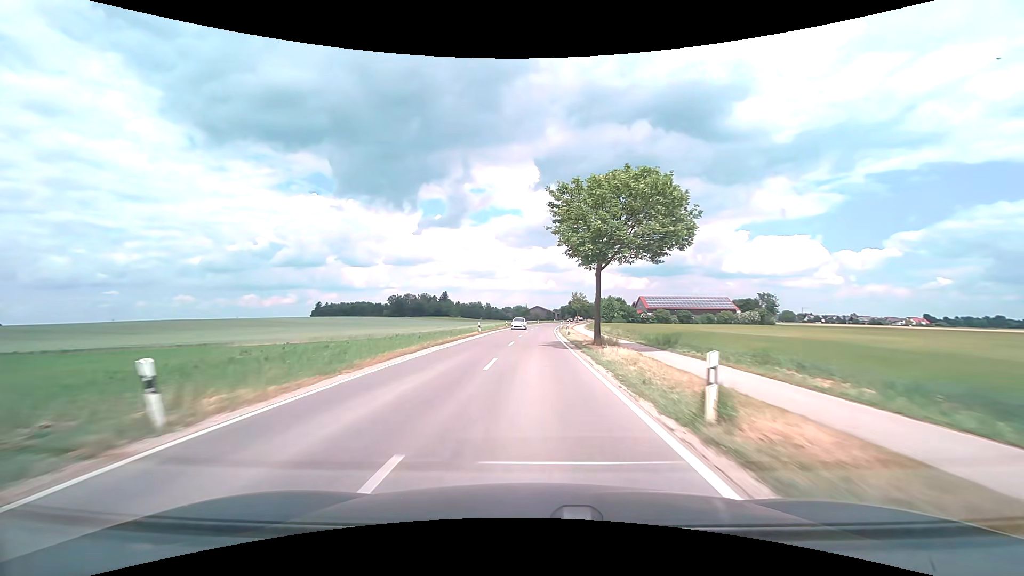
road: tertiary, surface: asphalt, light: Day
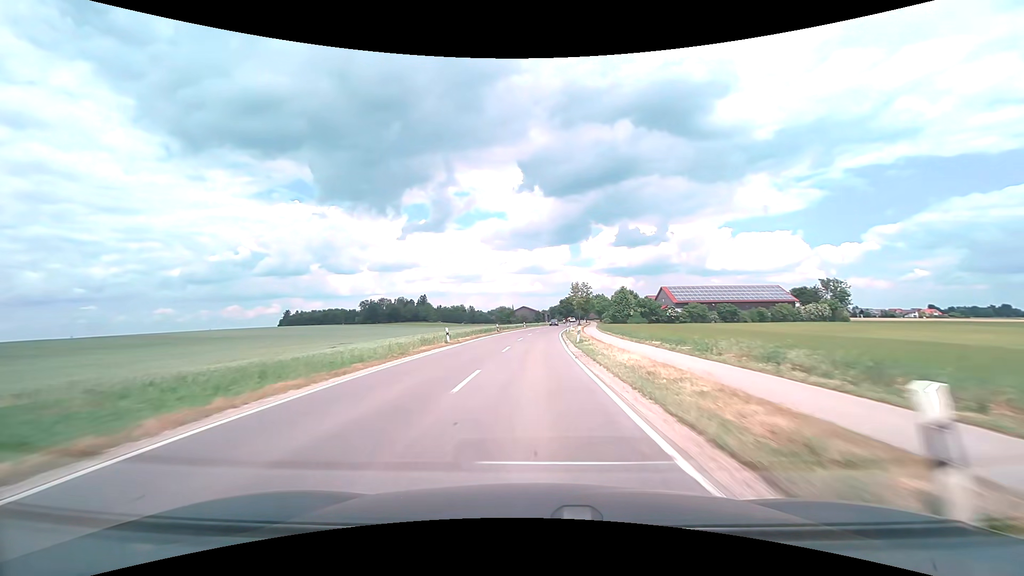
(+0.1, +39.6) m; +1°
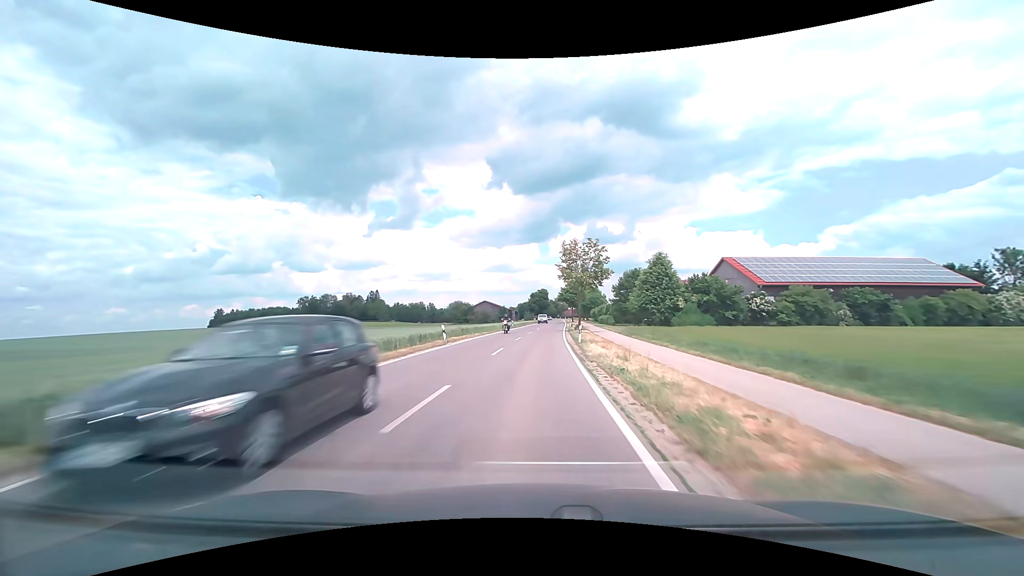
(+1.5, +51.0) m; +4°
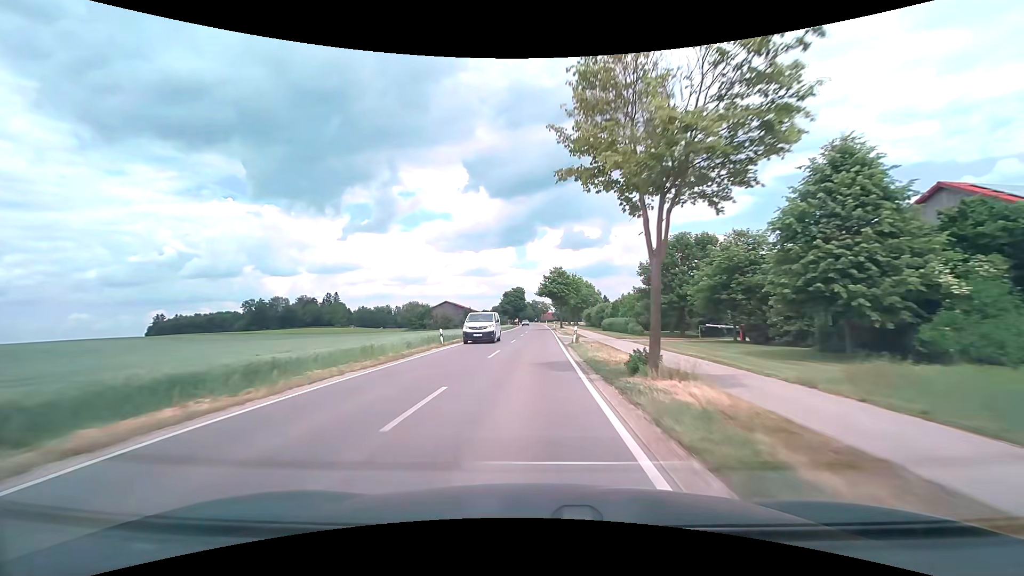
(+1.0, +35.3) m; +3°
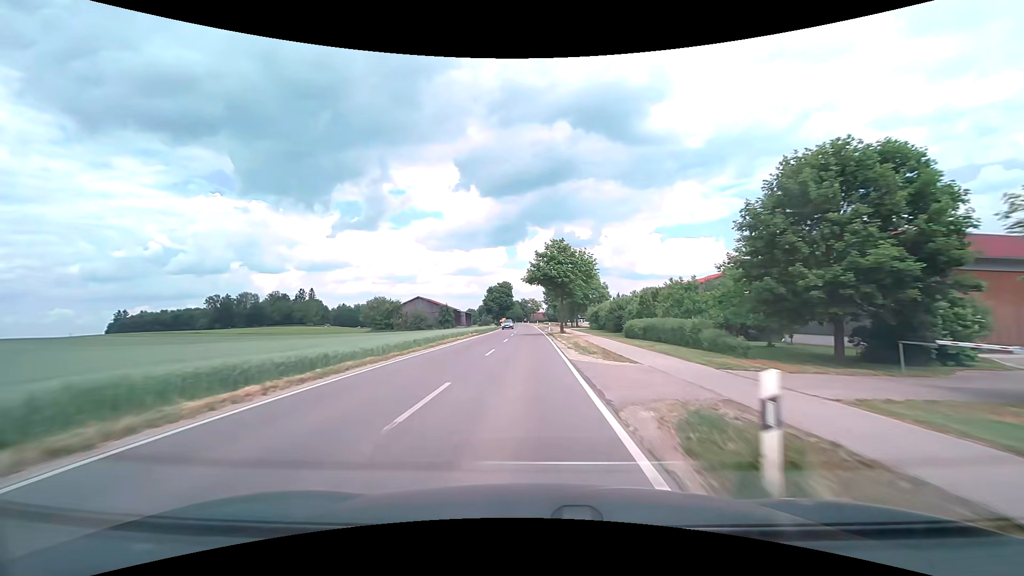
(+0.2, +23.2) m; +1°
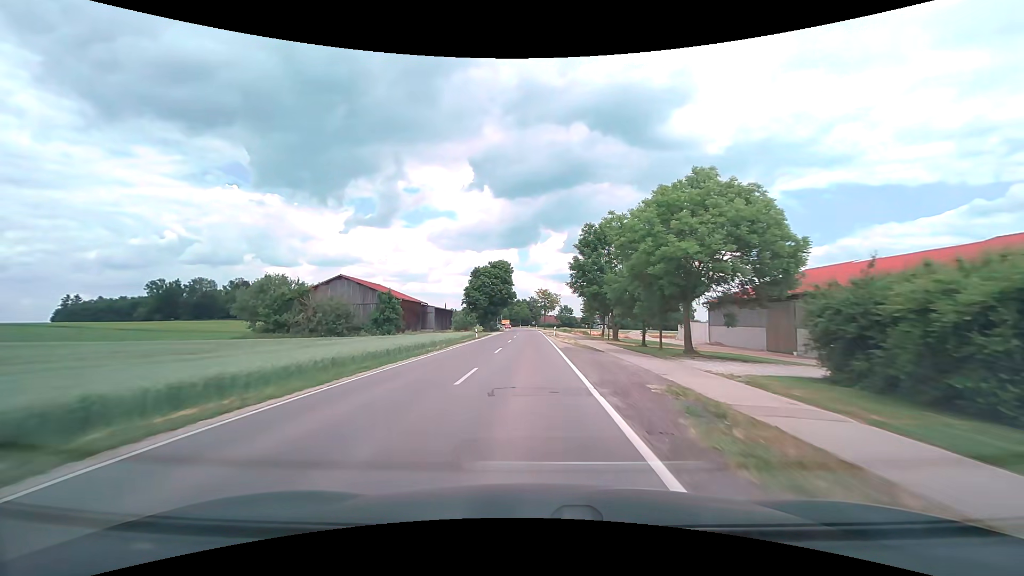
(-0.4, +55.8) m; -1°
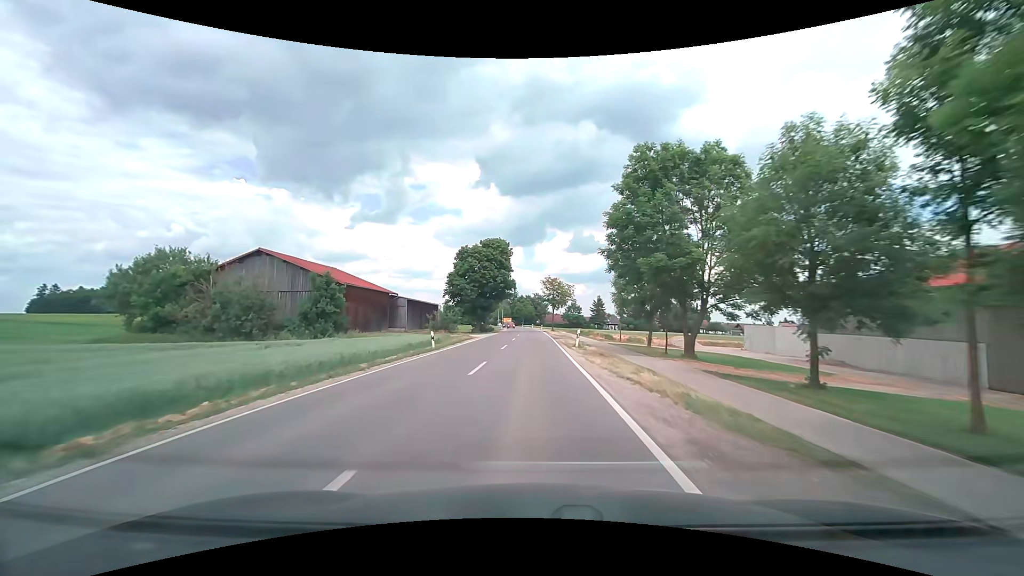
(-0.1, +22.2) m; 0°
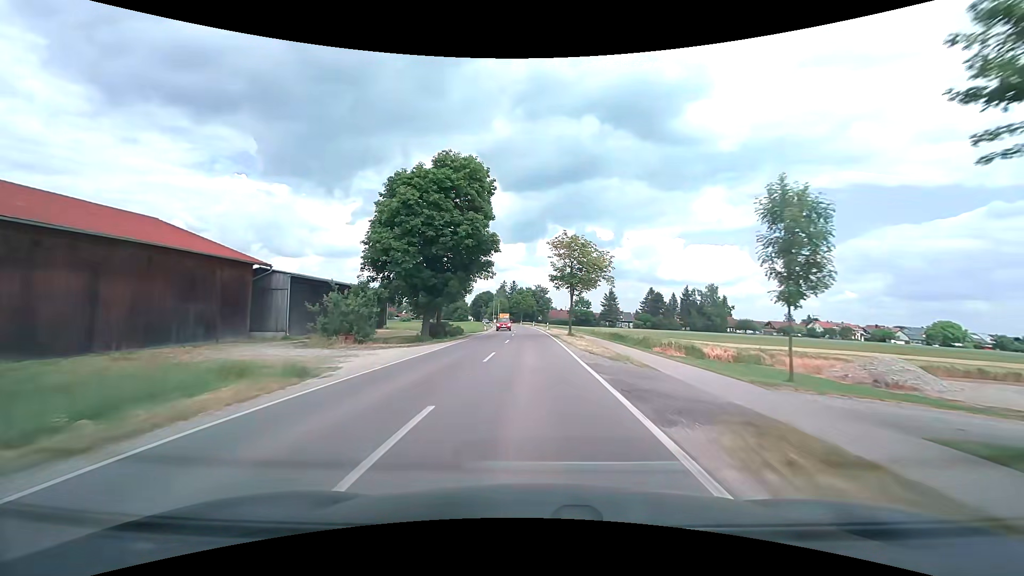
(-0.1, +32.7) m; 0°
(0, +10) (0, +20) (0, +30) (0, +40) (0, +50) (0, +60) (-1, +70) (-1, +80) (-2, +90) (-3, +100) m
